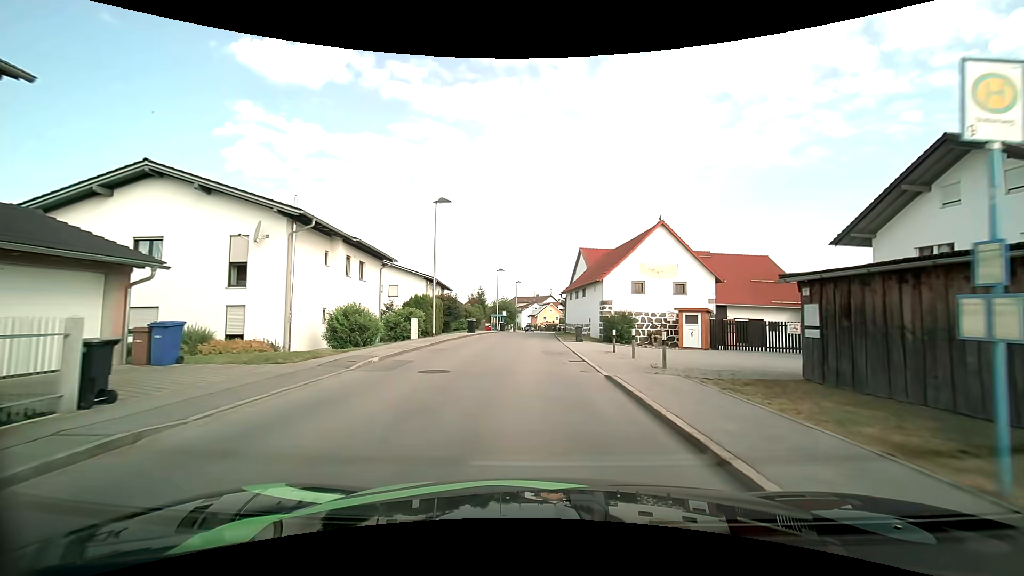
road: unclassified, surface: asphalt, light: Day
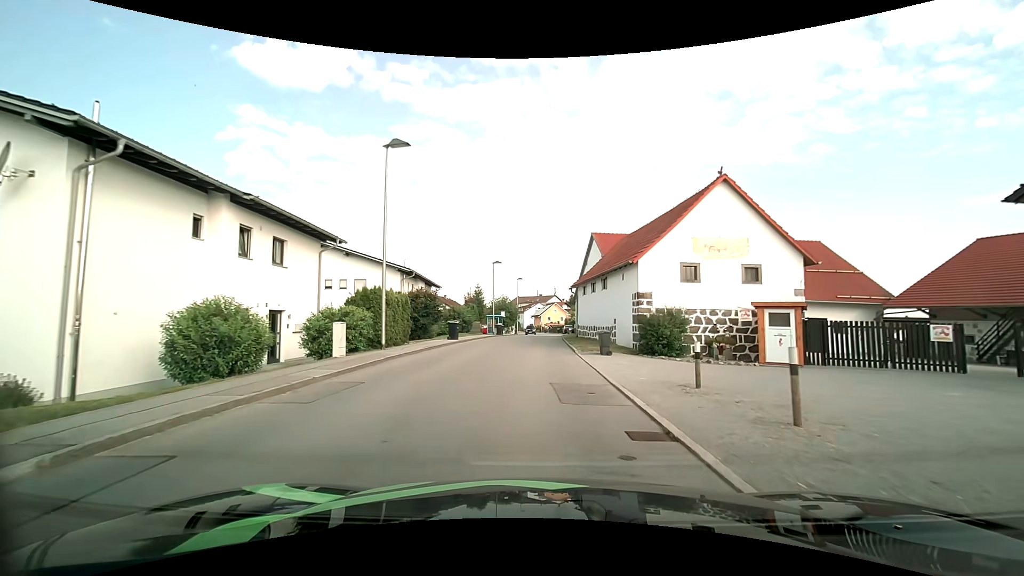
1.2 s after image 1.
(+0.1, +10.0) m; 0°
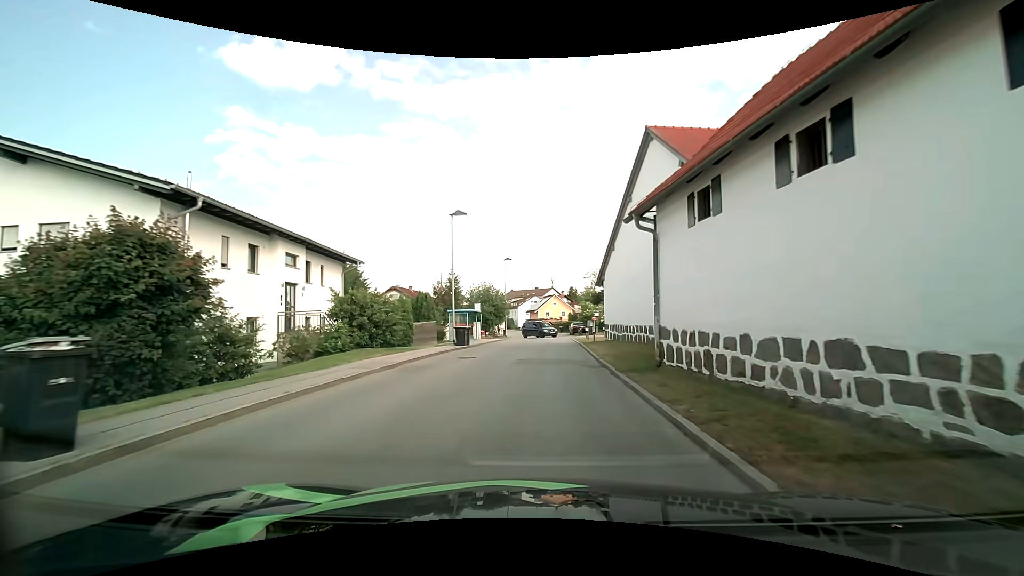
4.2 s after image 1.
(0.0, +24.7) m; +1°
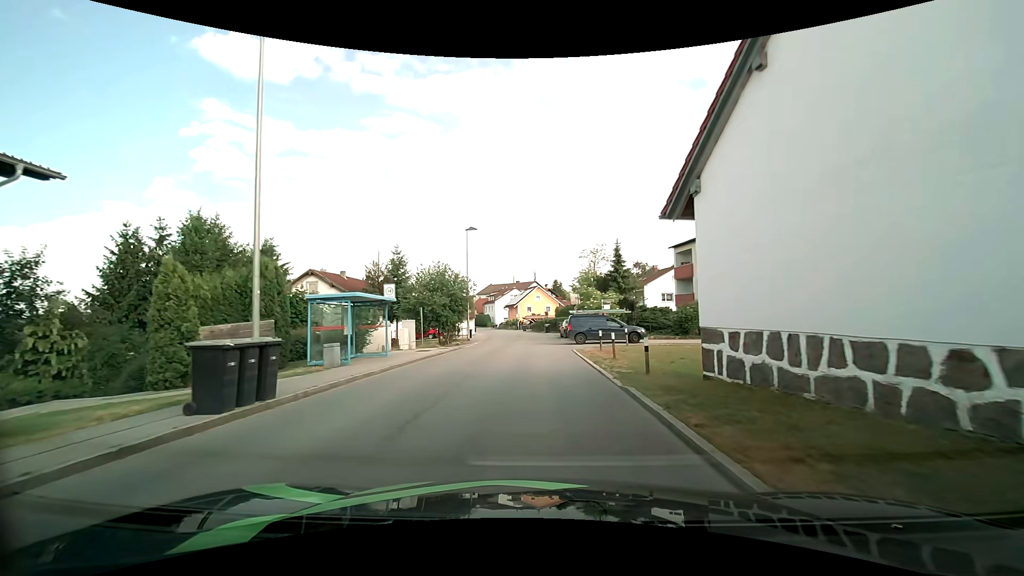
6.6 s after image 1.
(+0.3, +19.6) m; 0°
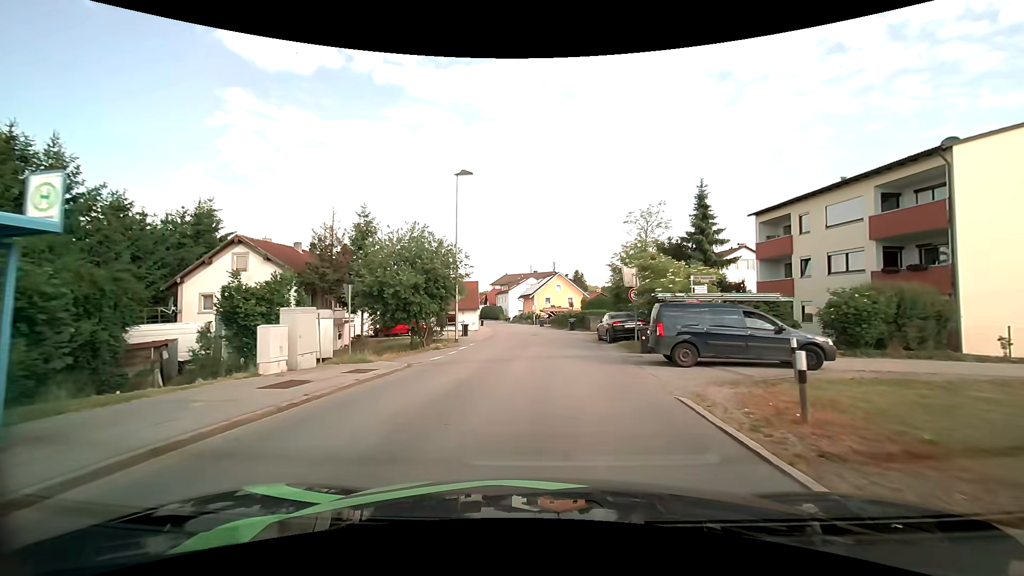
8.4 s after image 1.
(-0.2, +15.2) m; 0°
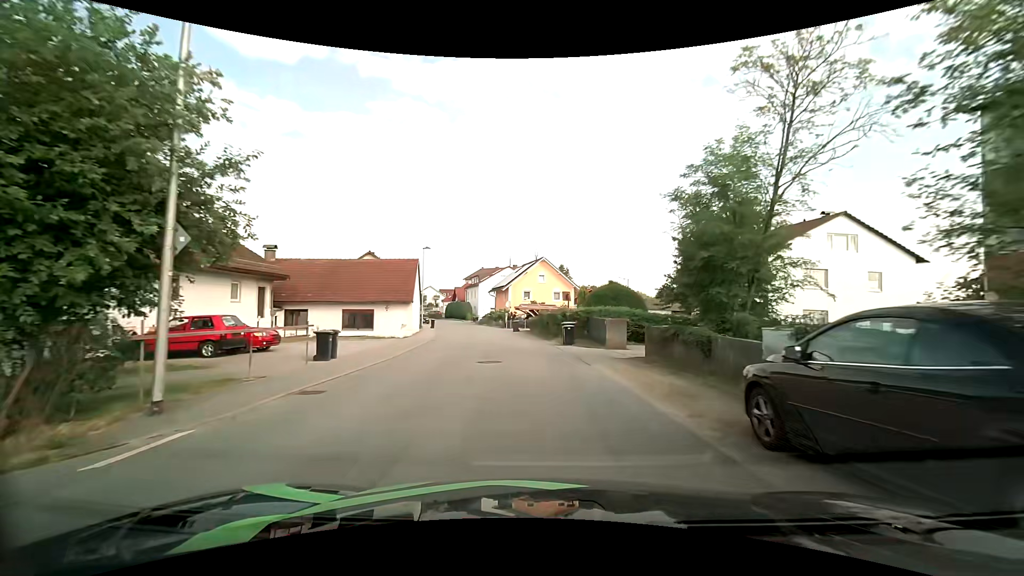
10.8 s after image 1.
(+0.5, +21.3) m; +1°
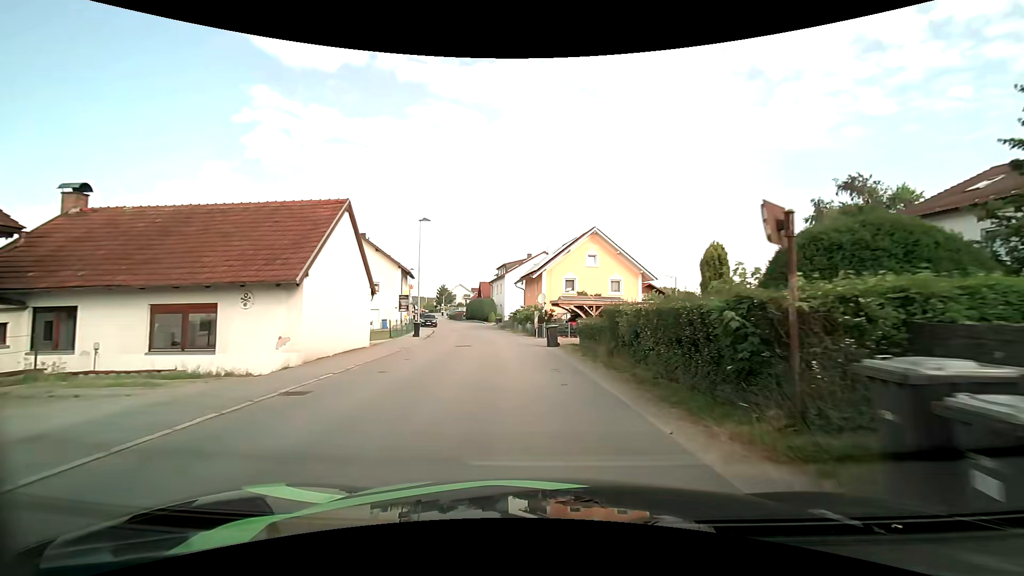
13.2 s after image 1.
(-0.5, +20.3) m; -4°
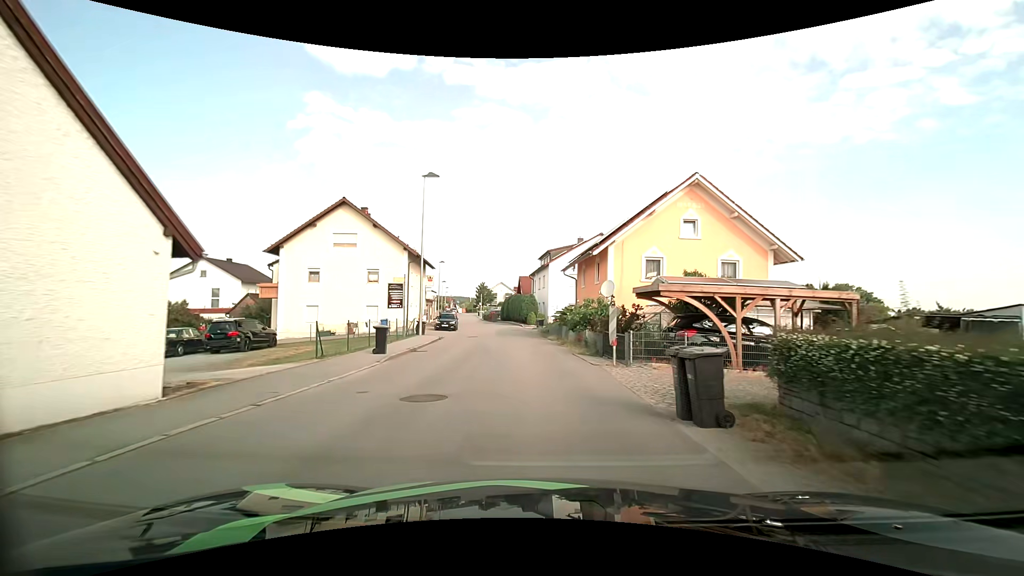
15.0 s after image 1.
(-0.7, +14.9) m; -6°
(0, +10) (-1, +20) (-1, +30) (-2, +40) (-4, +50) (-5, +60) (-7, +70) (-9, +79) (-11, +89) (-13, +99) m
